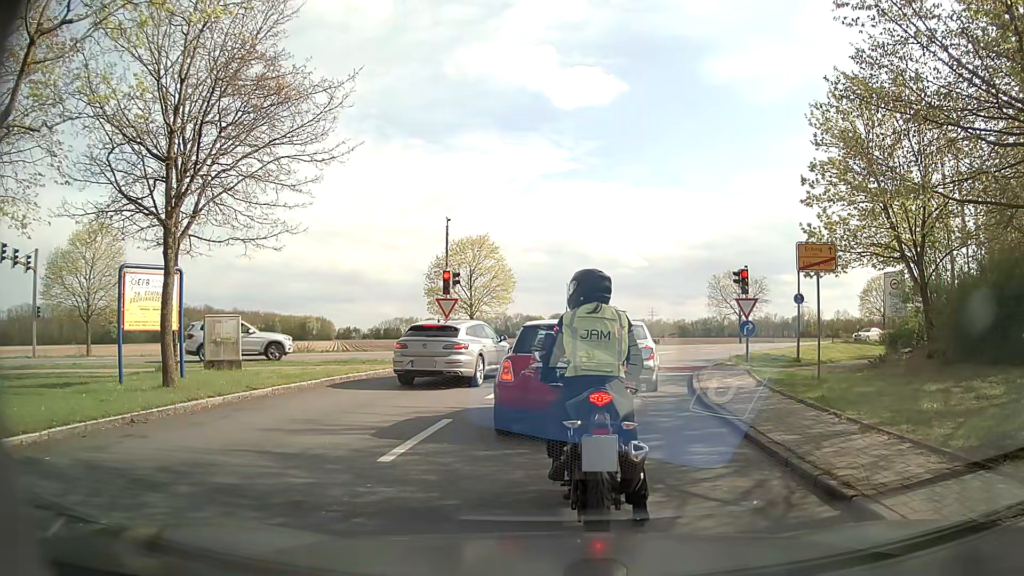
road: residential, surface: asphalt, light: Day
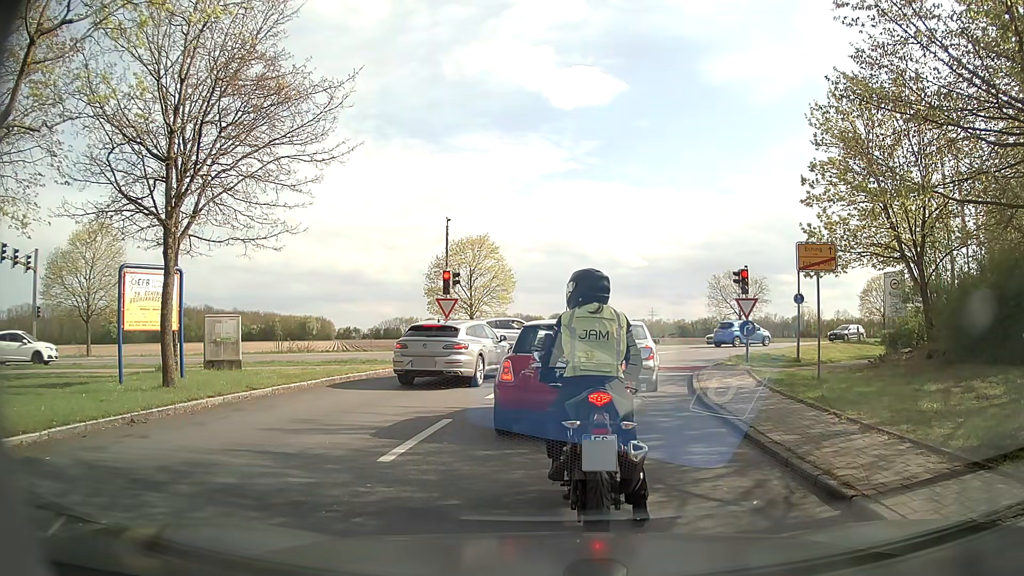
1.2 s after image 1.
(0.0, 0.0) m; 0°
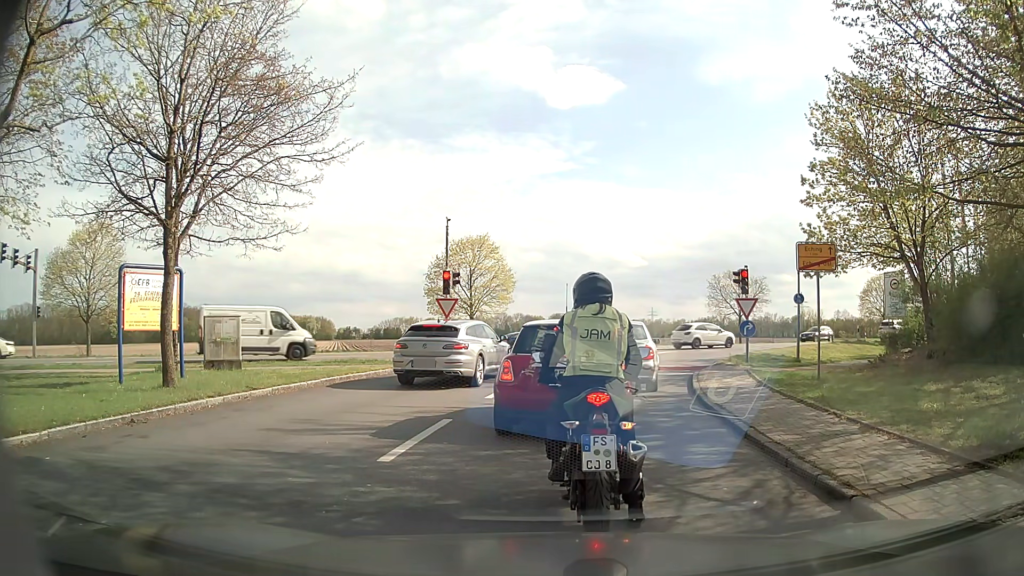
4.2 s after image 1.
(0.0, 0.0) m; 0°
(+1, +10) (+4, +20) (+9, +28) (+15, +36) (+23, +42) (+31, +47) (+40, +52) (+49, +56) (+58, +60) (+67, +65) m
